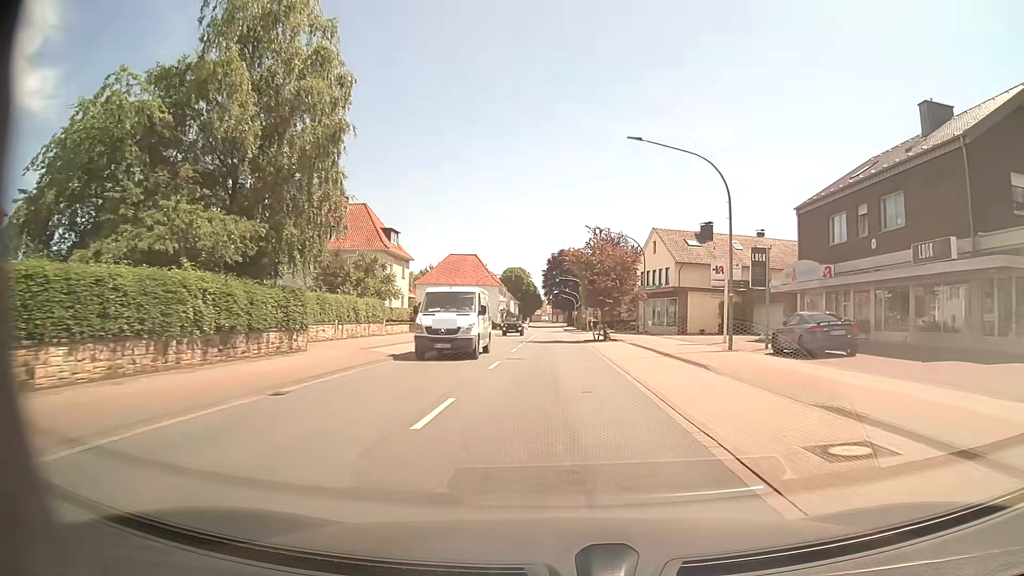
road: primary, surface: asphalt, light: Day
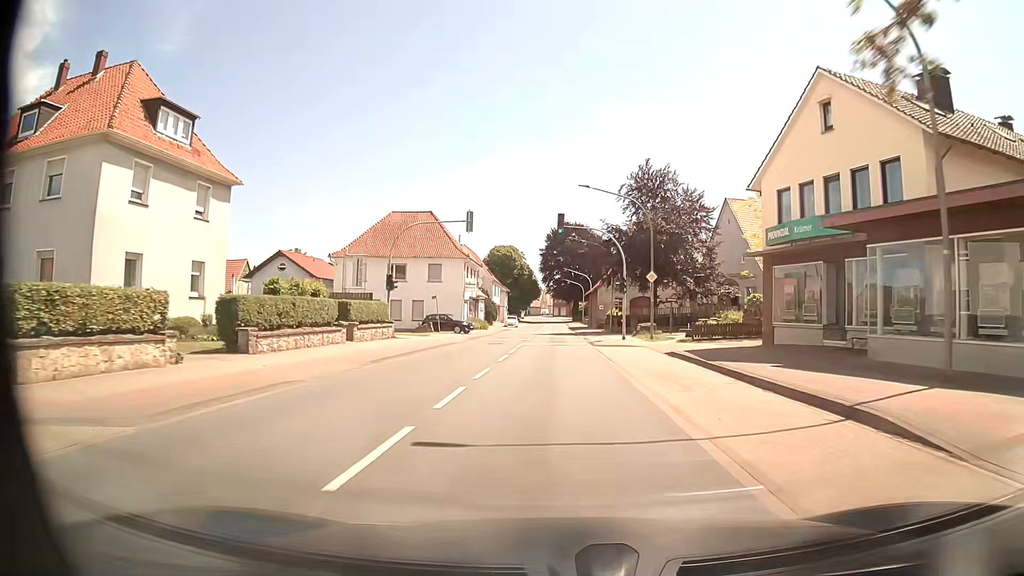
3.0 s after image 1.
(0.0, +39.3) m; -1°
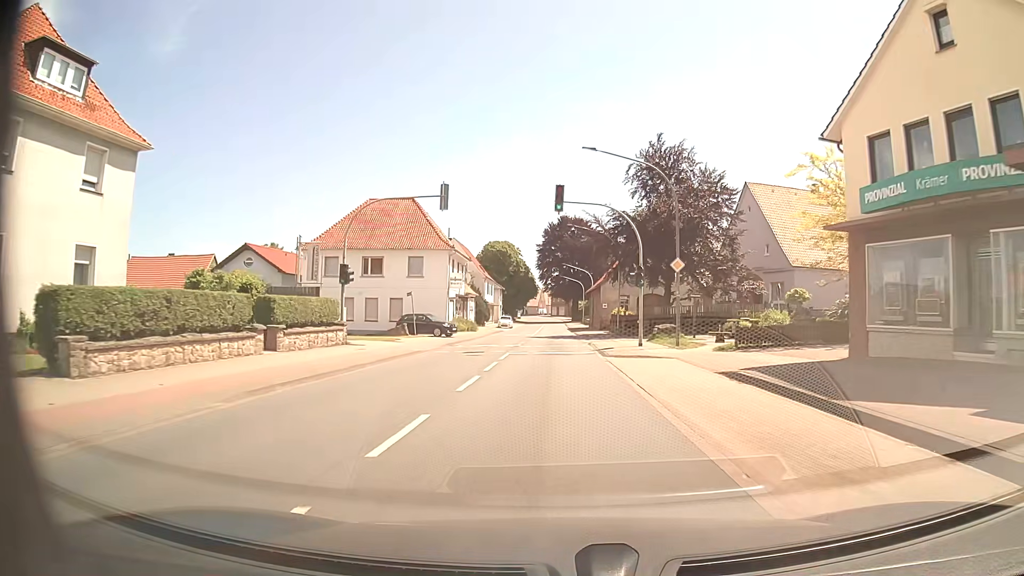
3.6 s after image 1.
(+0.1, +7.9) m; +1°
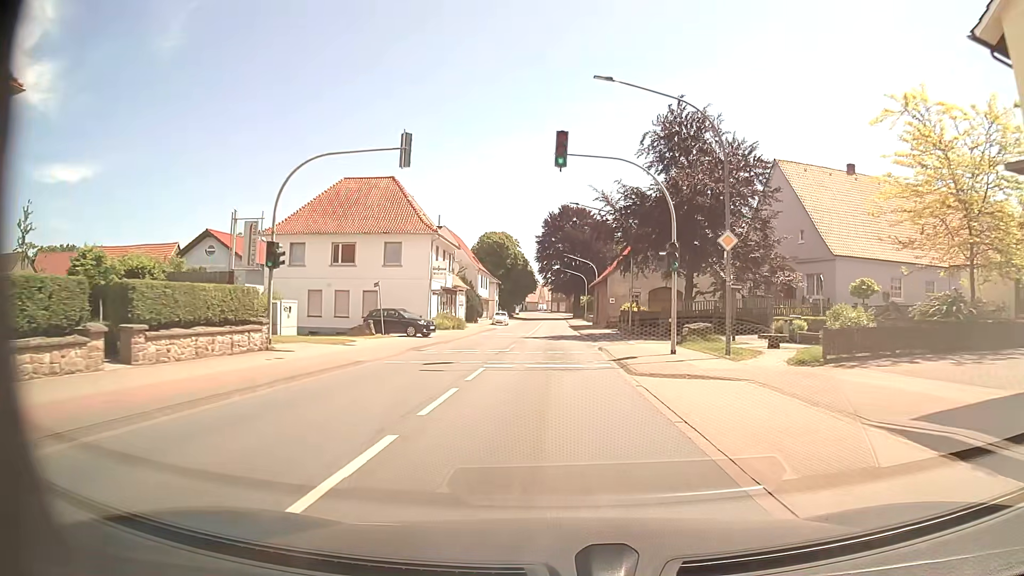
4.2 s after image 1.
(0.0, +7.9) m; 0°
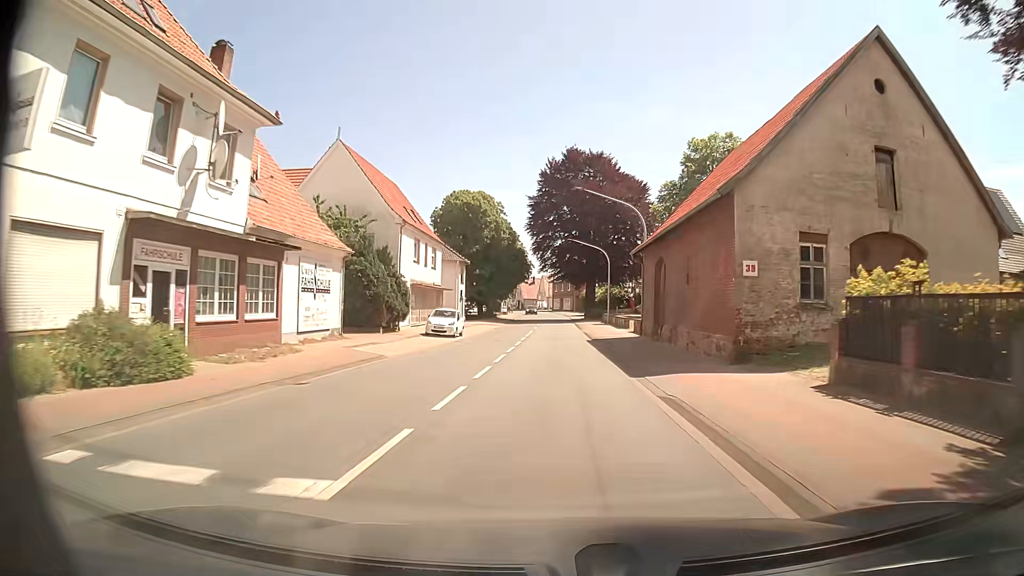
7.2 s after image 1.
(-0.1, +39.4) m; 0°
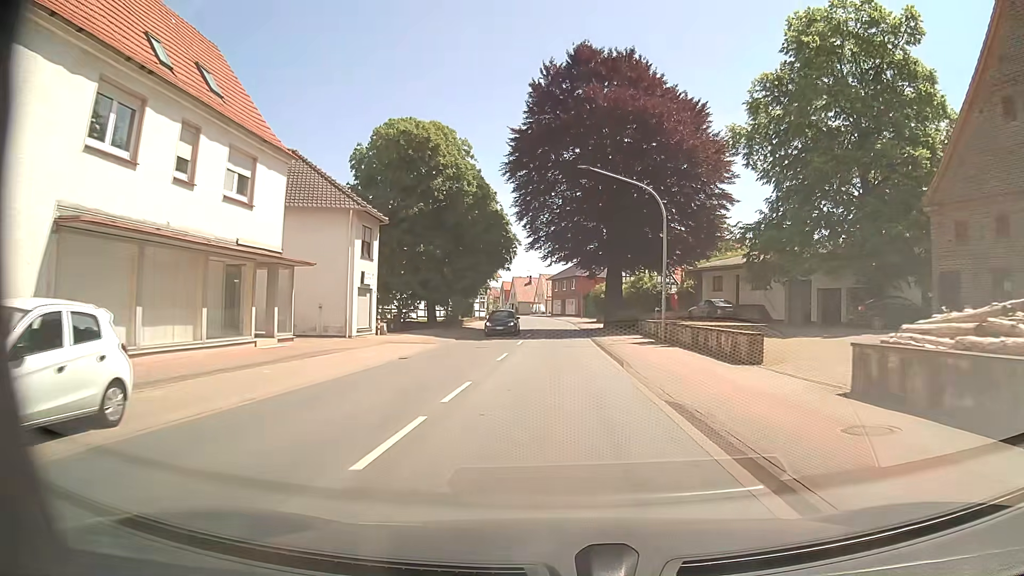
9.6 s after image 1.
(+0.1, +31.3) m; 0°
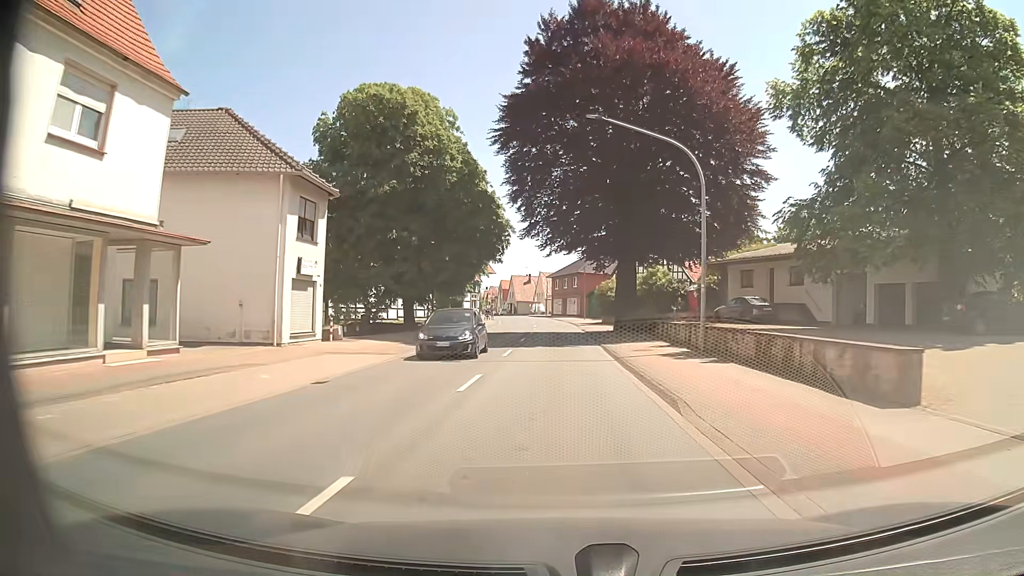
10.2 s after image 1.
(0.0, +7.7) m; 0°
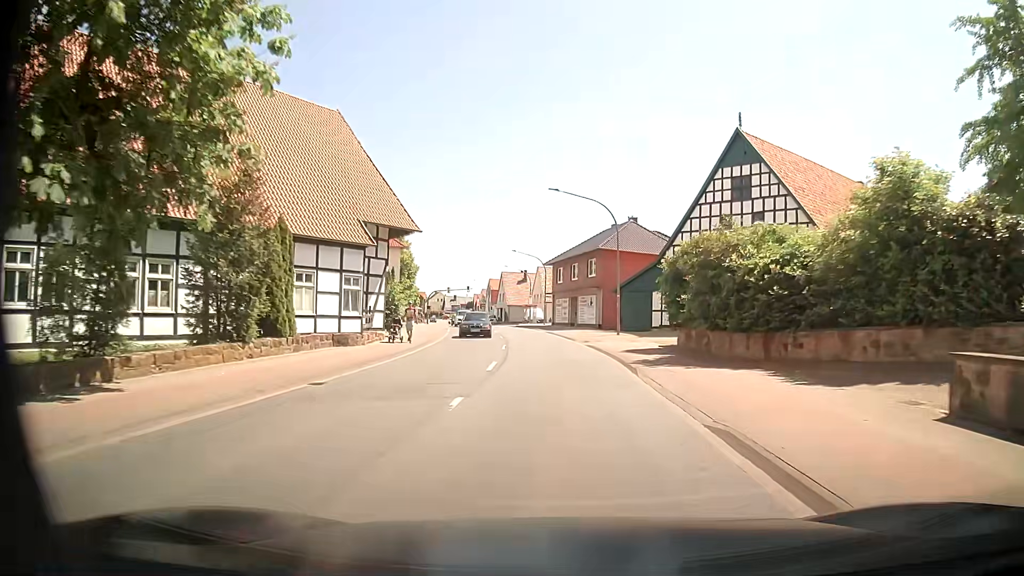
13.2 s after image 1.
(0.0, +38.6) m; 0°
(0, +10) (0, +20) (-1, +30) (-2, +40) (-3, +50) (-5, +60) (-7, +70) (-9, +79) (-11, +89) (-13, +99) m
